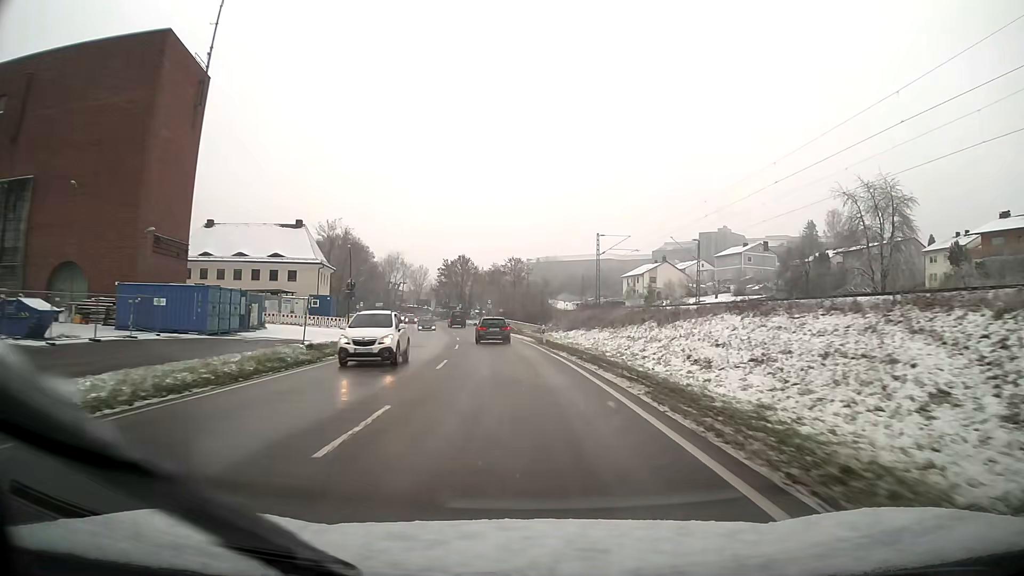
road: primary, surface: asphalt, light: Day
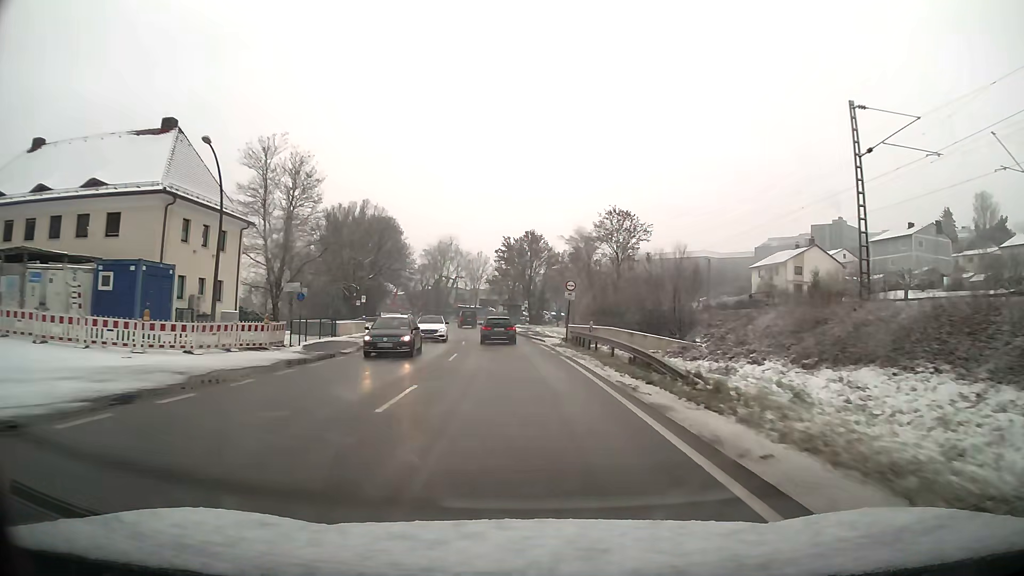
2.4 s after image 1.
(-2.7, +45.0) m; -7°
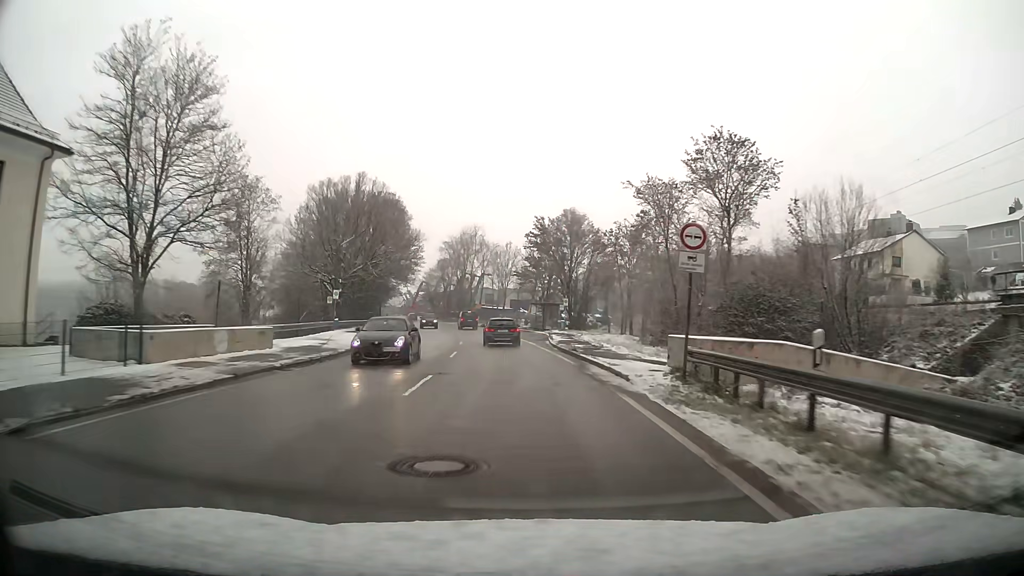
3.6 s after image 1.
(-0.6, +21.9) m; -3°
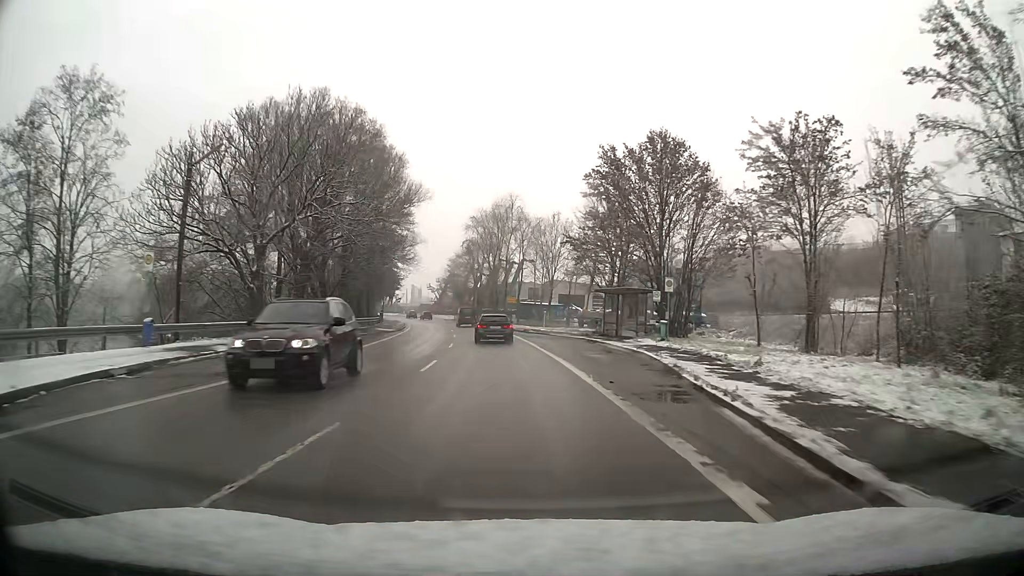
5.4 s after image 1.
(-1.1, +31.5) m; -4°
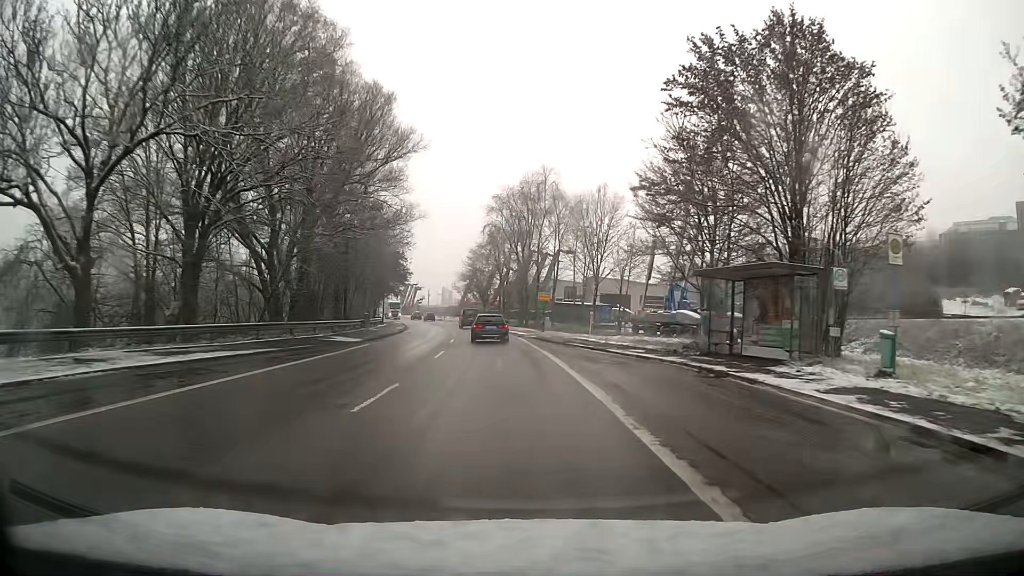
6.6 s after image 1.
(-0.5, +19.1) m; -3°
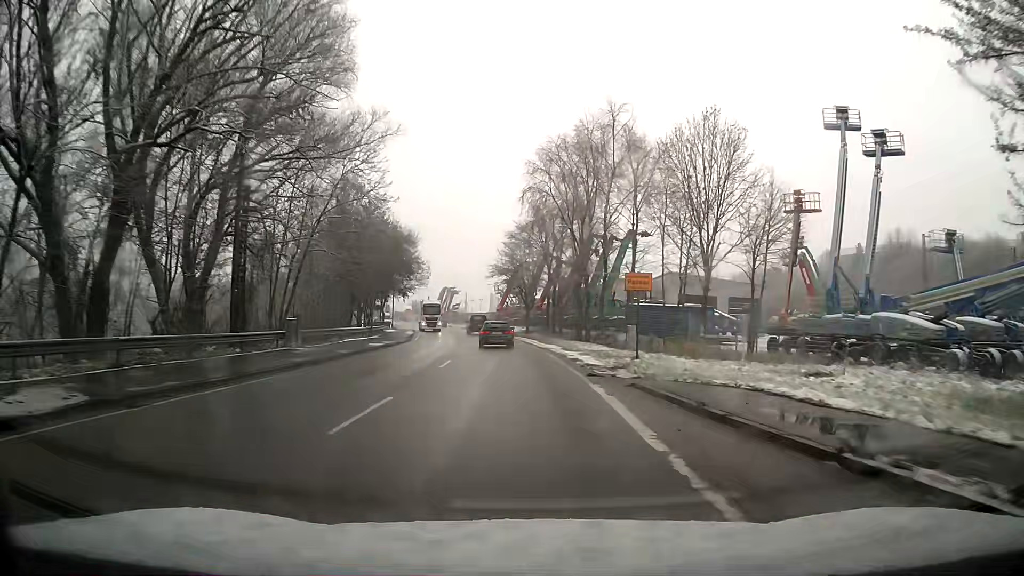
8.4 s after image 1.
(-0.9, +25.4) m; -4°
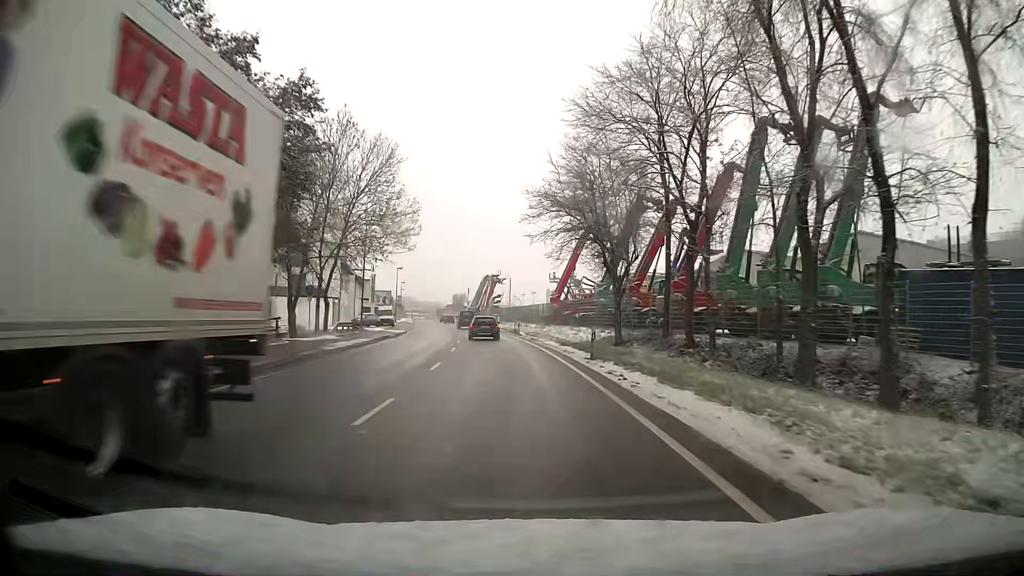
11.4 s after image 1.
(-1.7, +39.9) m; -5°
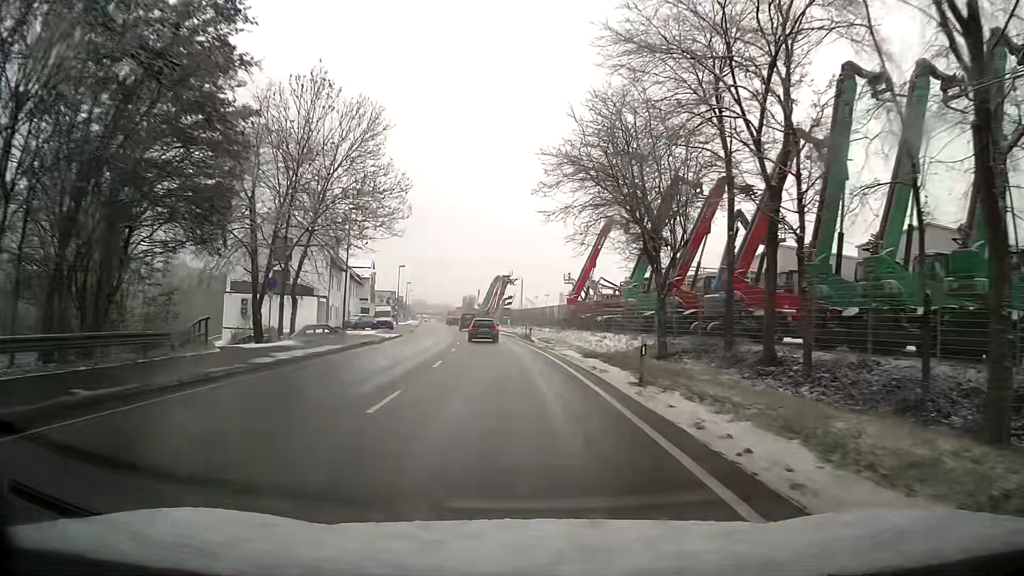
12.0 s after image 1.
(-0.1, +7.9) m; -1°
